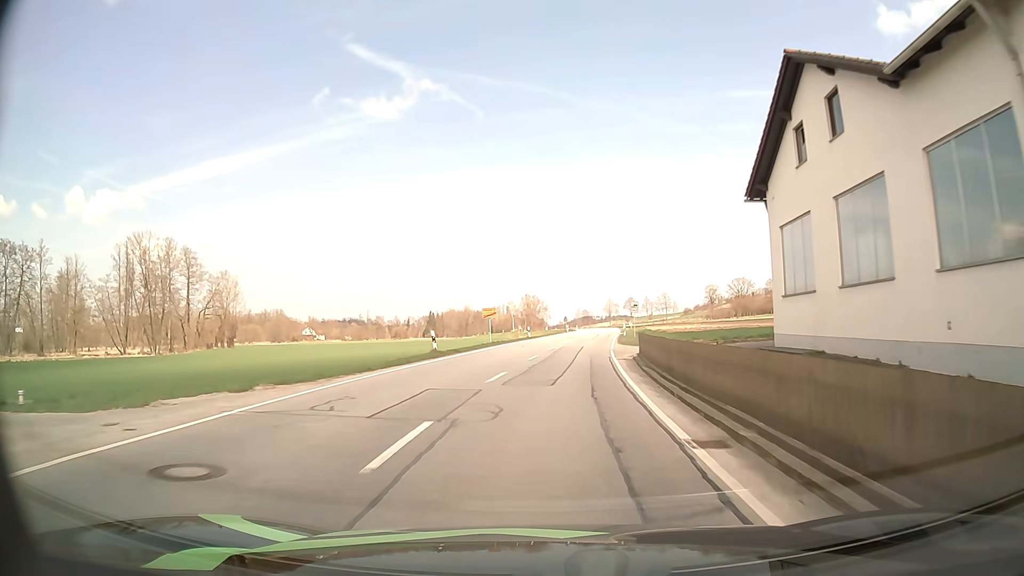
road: secondary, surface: asphalt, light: Day
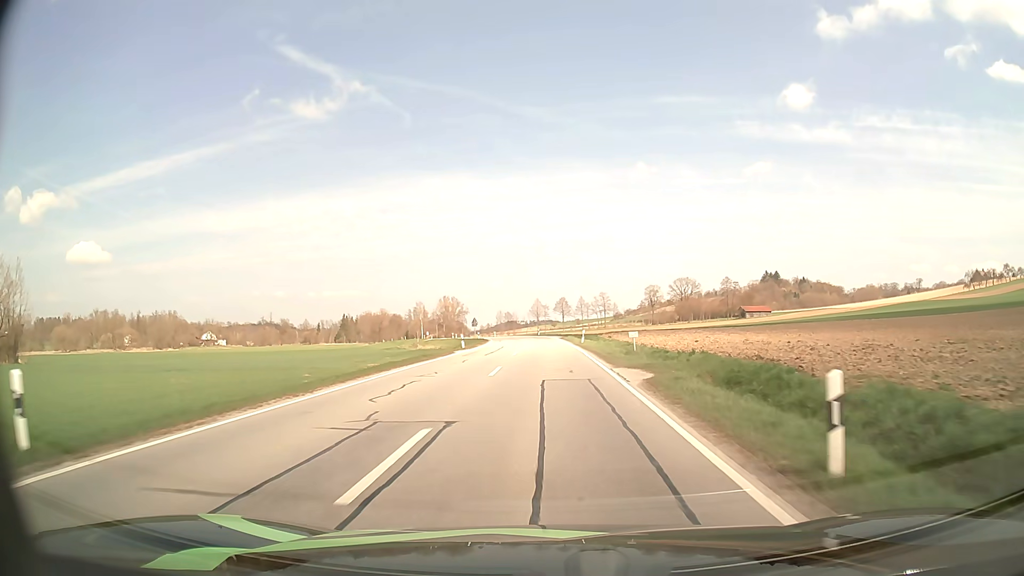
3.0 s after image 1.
(+3.3, +49.9) m; +6°
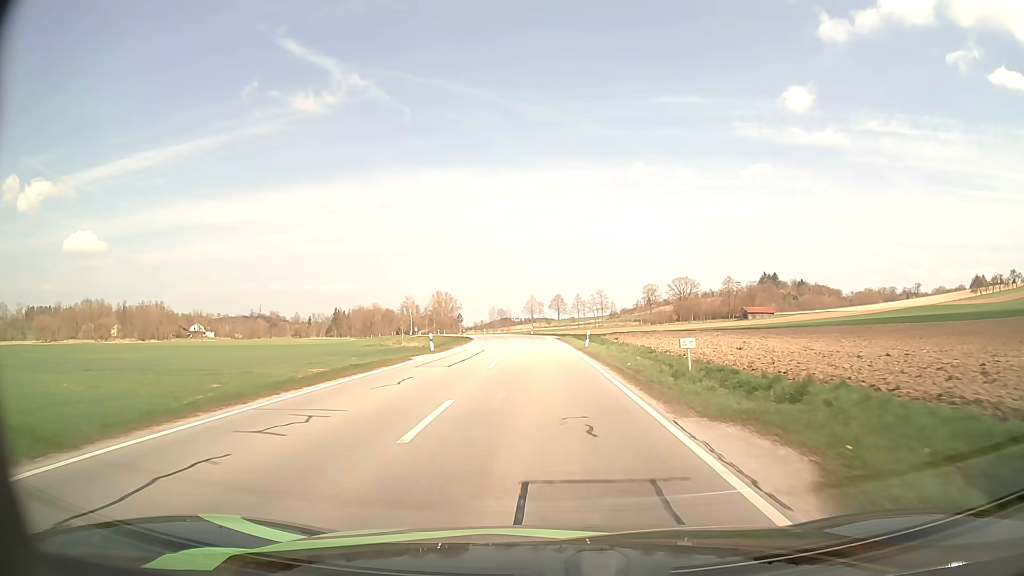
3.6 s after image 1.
(+0.1, +10.2) m; +1°
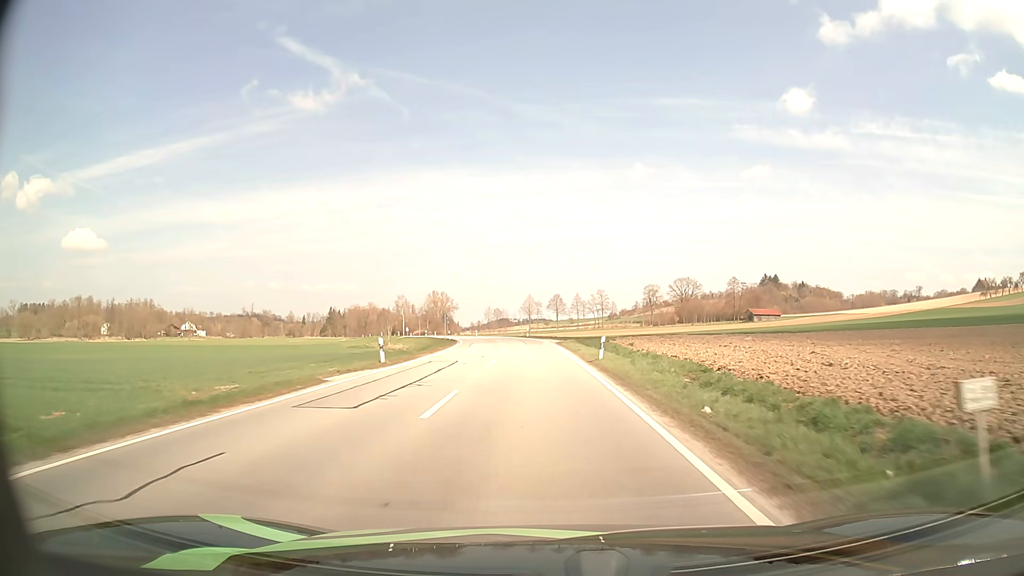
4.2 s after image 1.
(0.0, +10.1) m; 0°
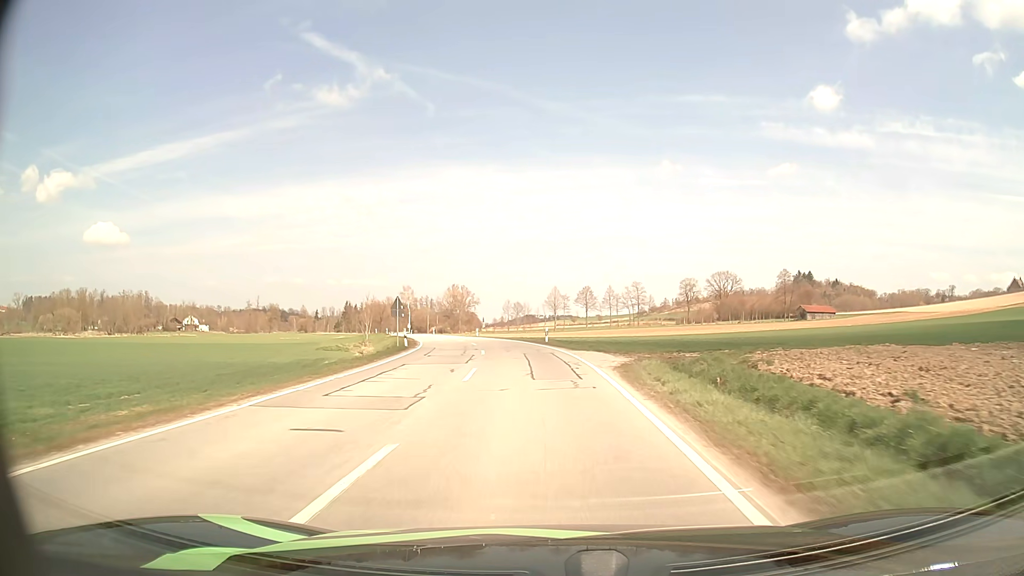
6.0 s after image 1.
(-0.4, +30.8) m; -2°
